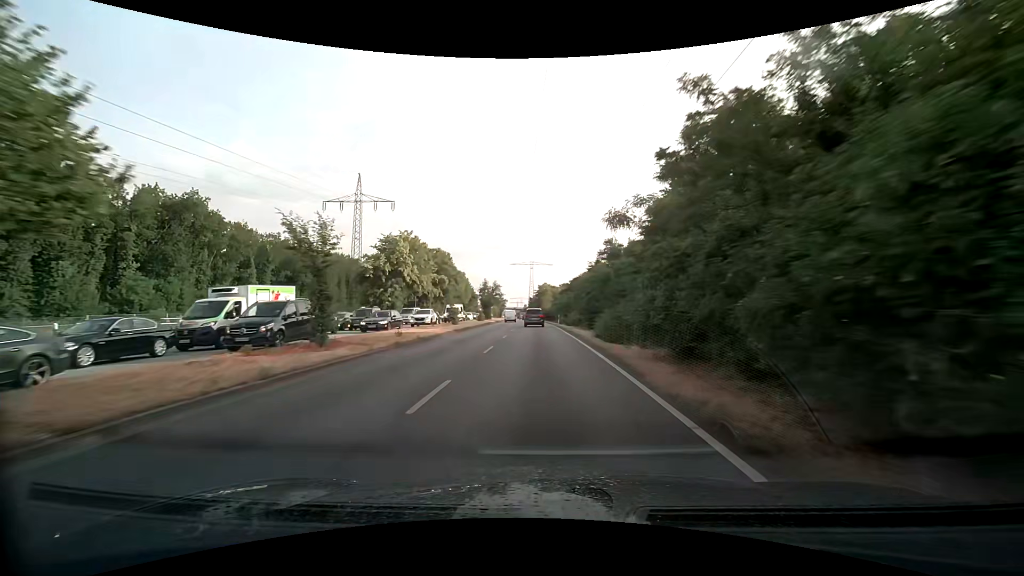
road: primary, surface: asphalt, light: Day
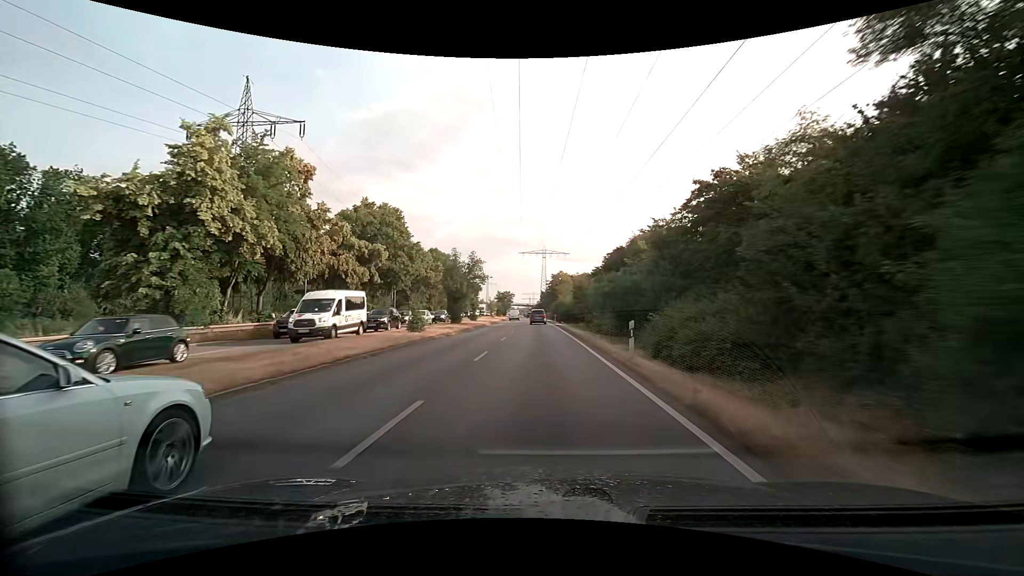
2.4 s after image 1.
(-0.3, +38.6) m; -1°
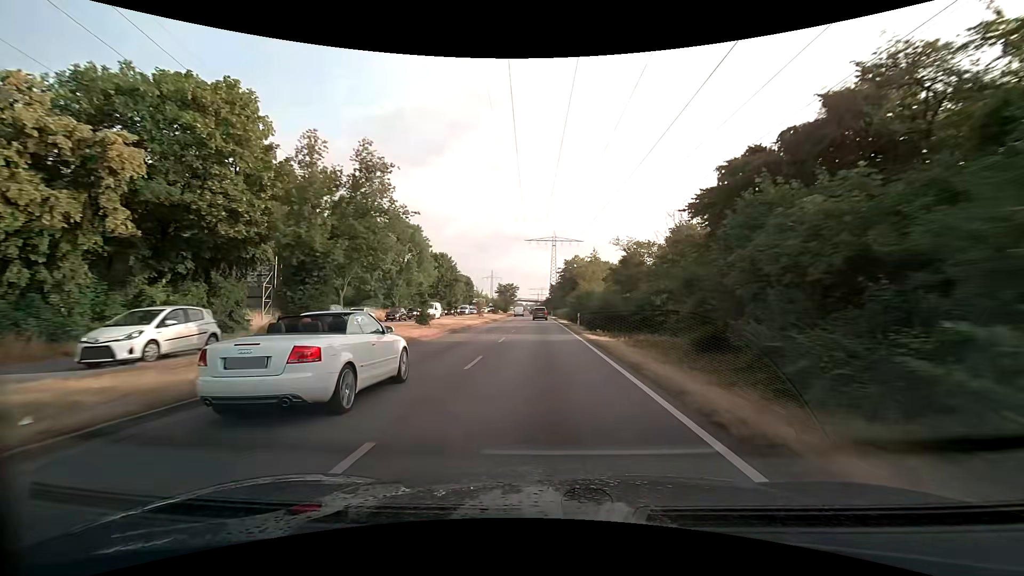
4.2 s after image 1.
(-0.3, +29.9) m; -1°
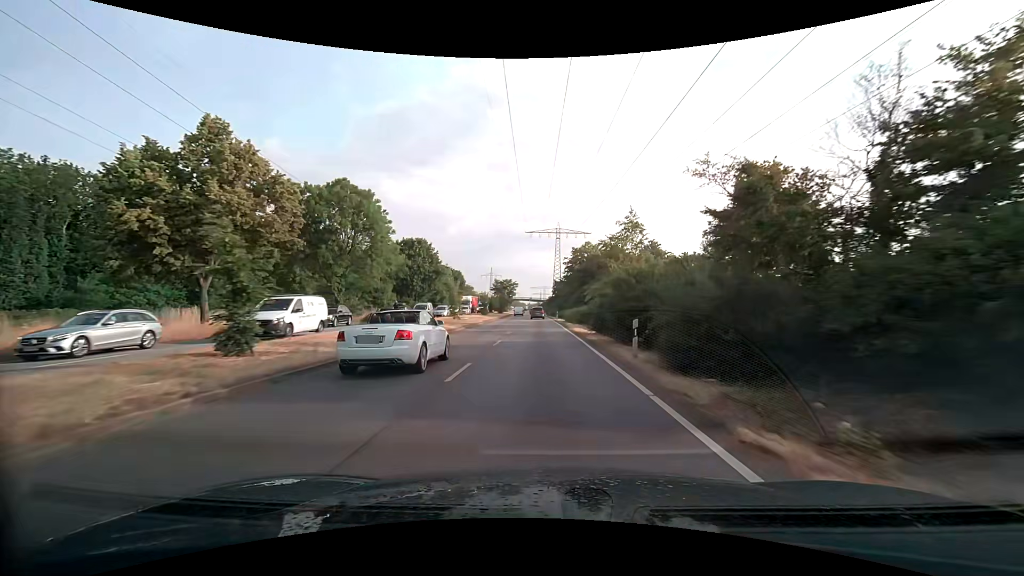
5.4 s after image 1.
(0.0, +20.3) m; 0°
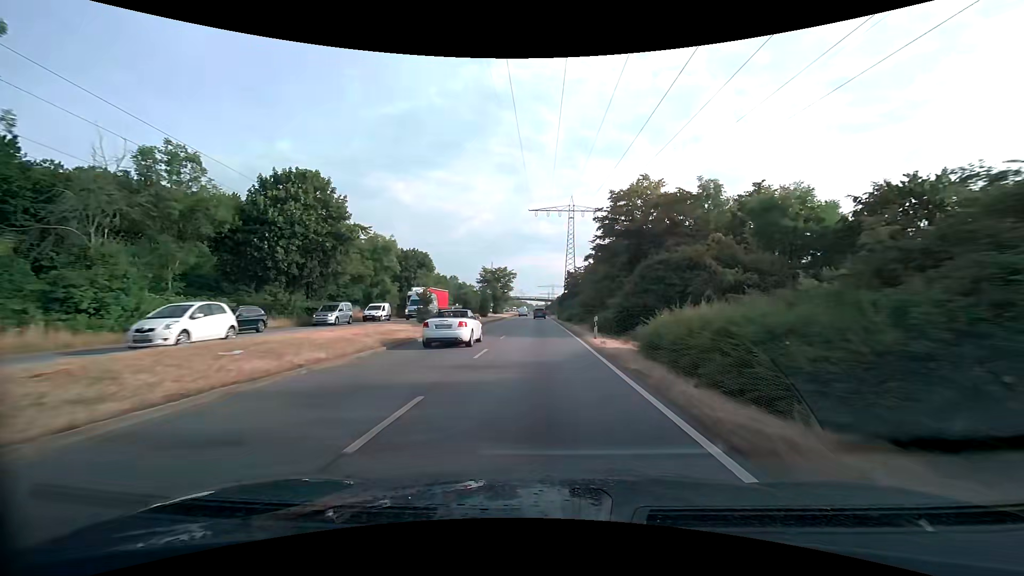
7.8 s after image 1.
(-0.2, +41.2) m; -1°
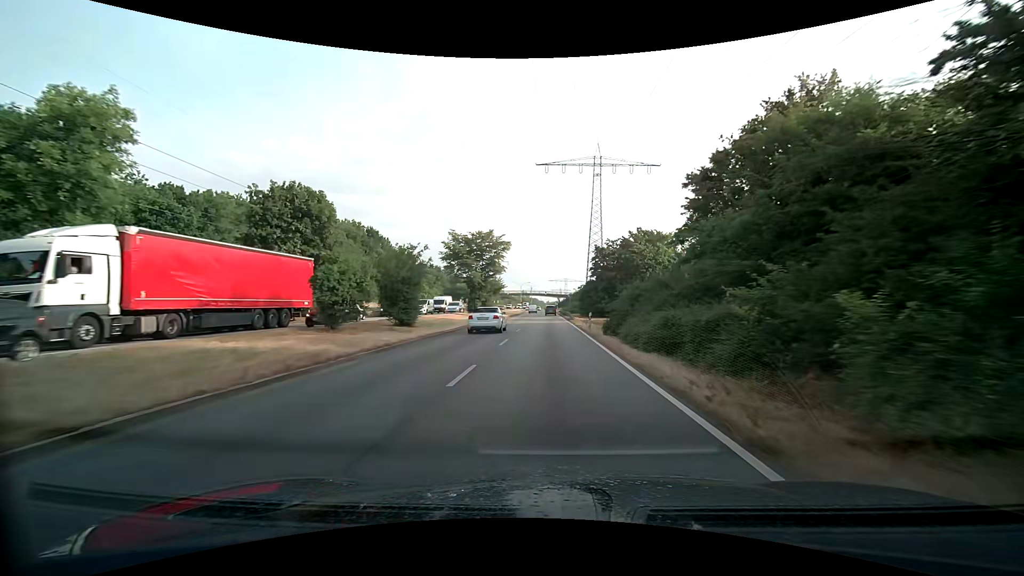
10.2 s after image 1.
(-0.4, +41.6) m; -1°
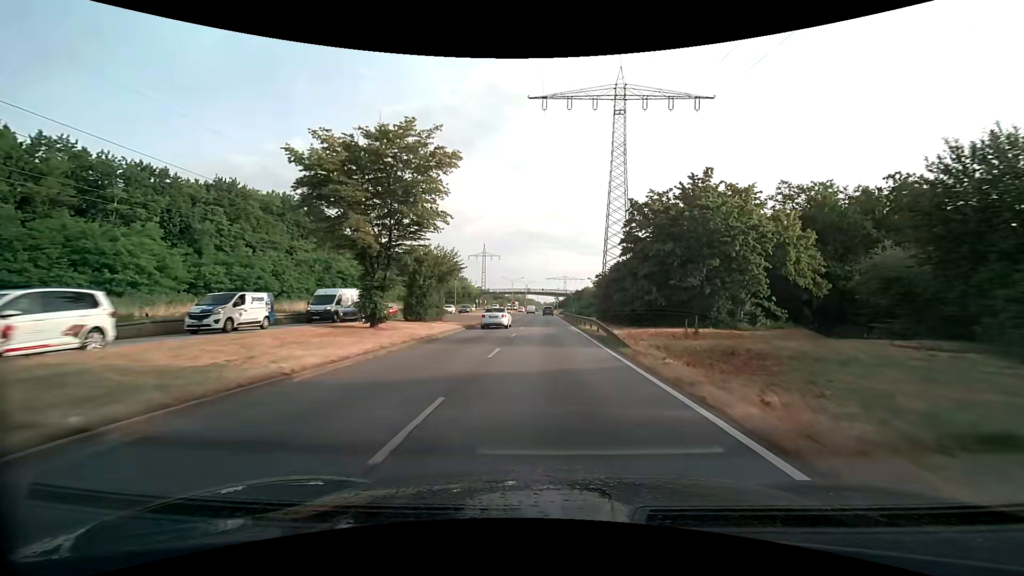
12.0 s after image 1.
(0.0, +31.3) m; 0°
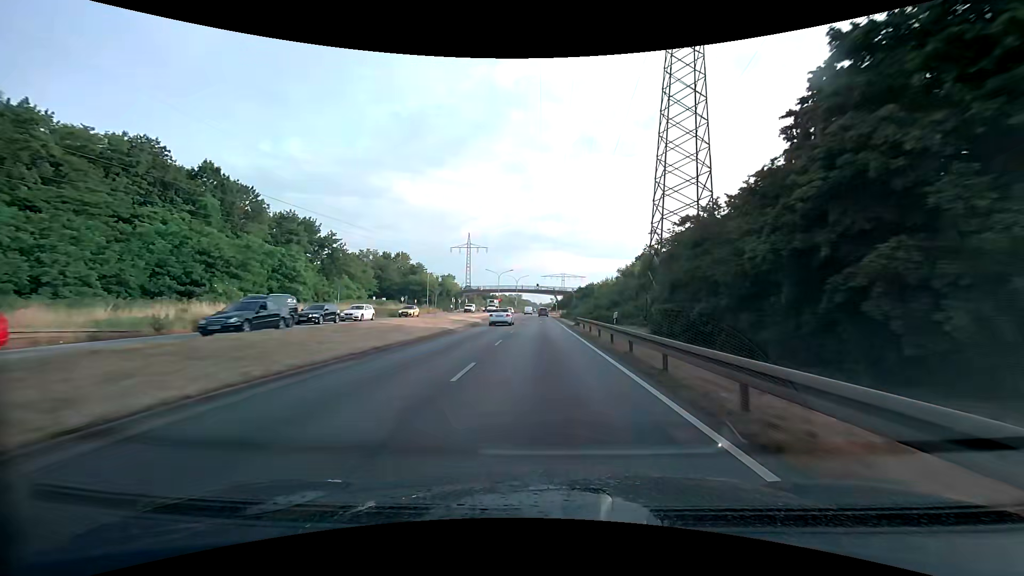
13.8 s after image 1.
(+0.2, +31.4) m; 0°
(0, +10) (0, +20) (0, +30) (0, +40) (0, +50) (0, +60) (0, +70) (0, +80) (0, +90) (0, +100) m
